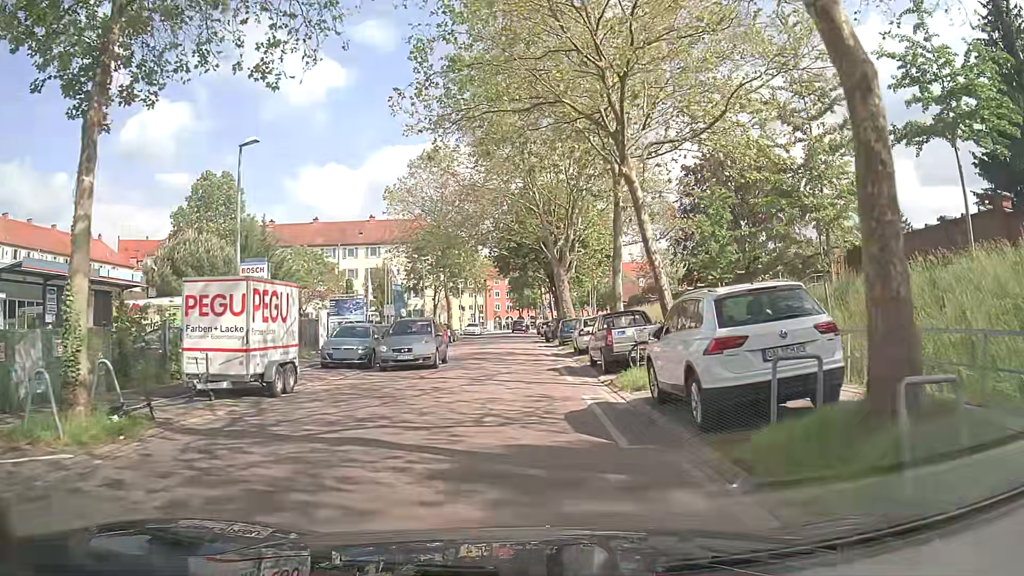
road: residential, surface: asphalt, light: Day
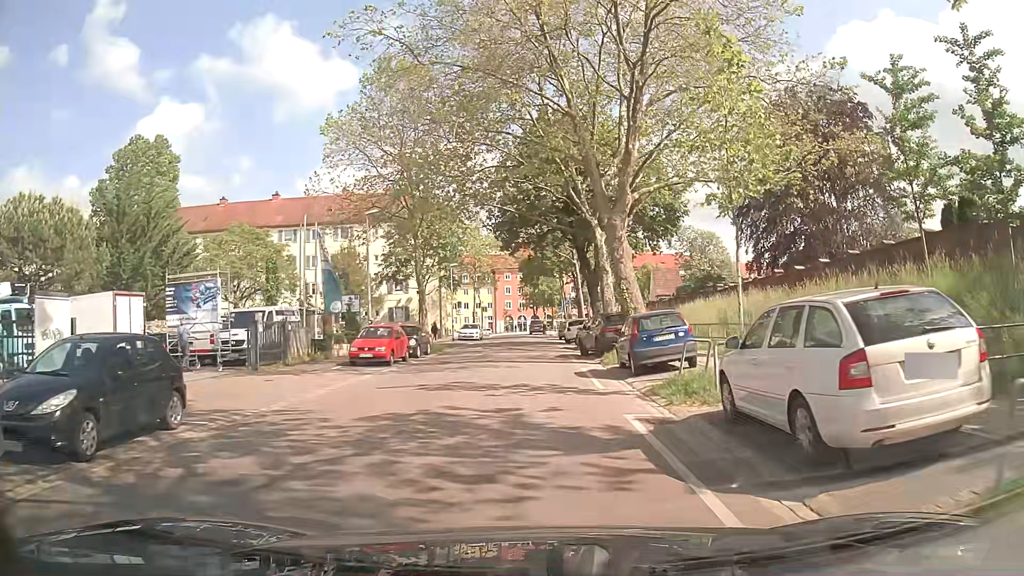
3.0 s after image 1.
(-0.3, +21.0) m; -1°
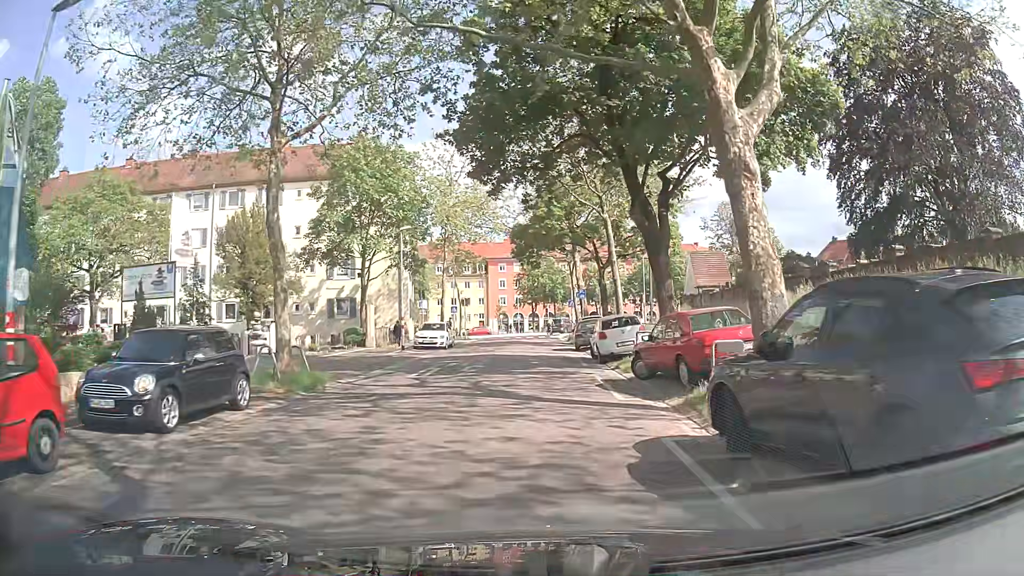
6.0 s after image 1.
(+0.1, +20.8) m; 0°
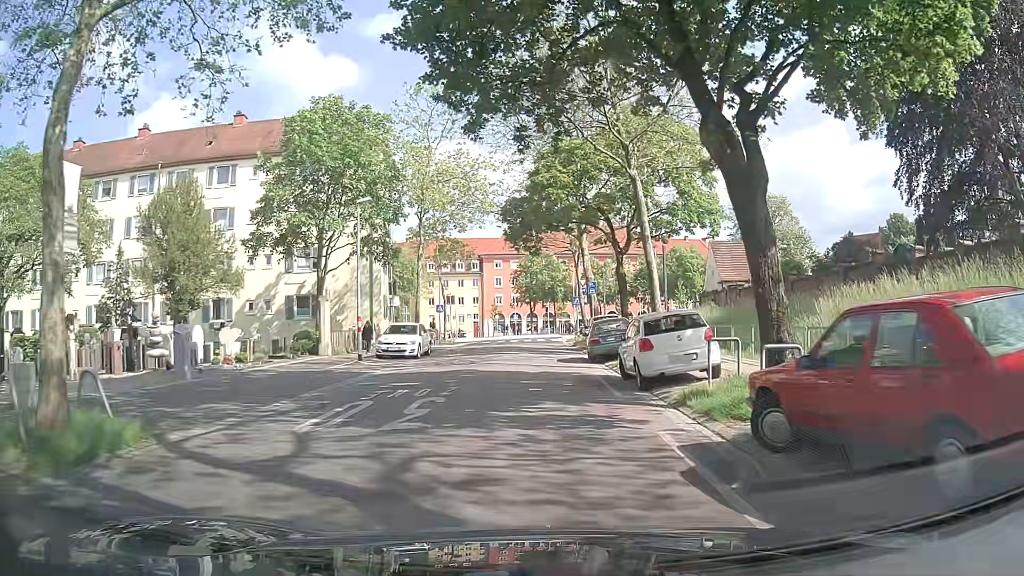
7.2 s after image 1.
(+0.1, +8.3) m; +1°
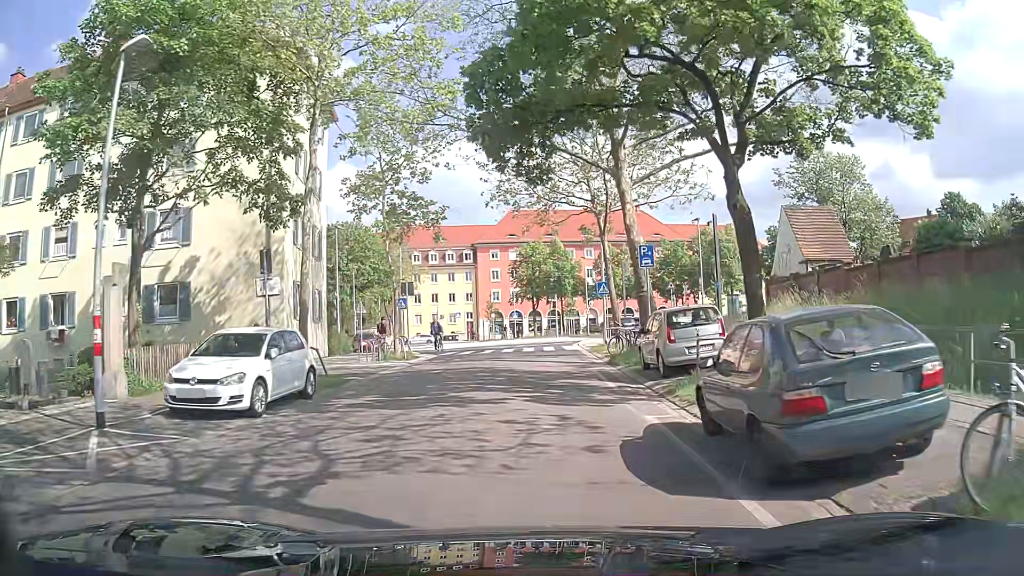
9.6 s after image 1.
(-0.1, +16.6) m; 0°
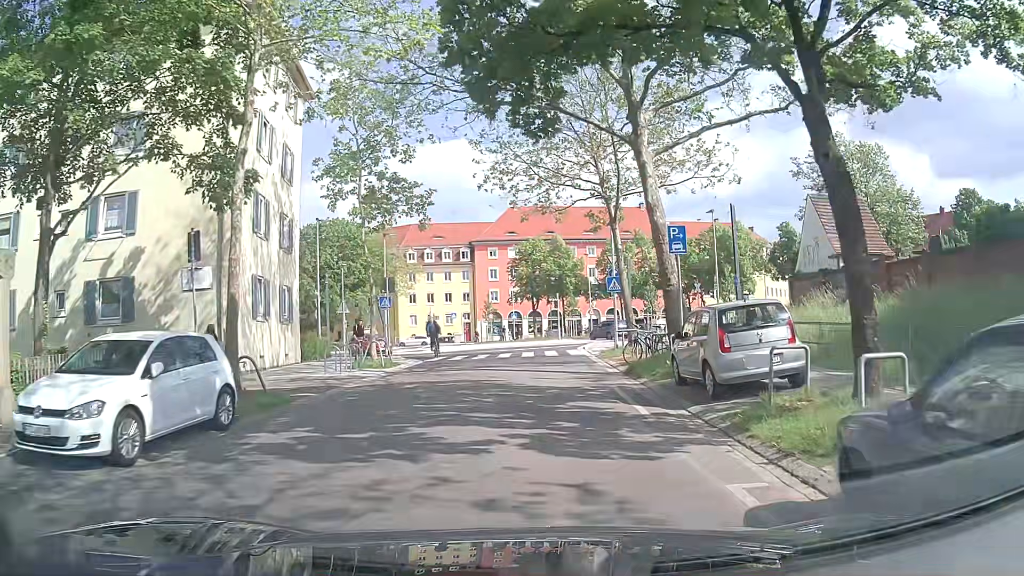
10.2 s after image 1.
(-0.1, +4.0) m; 0°
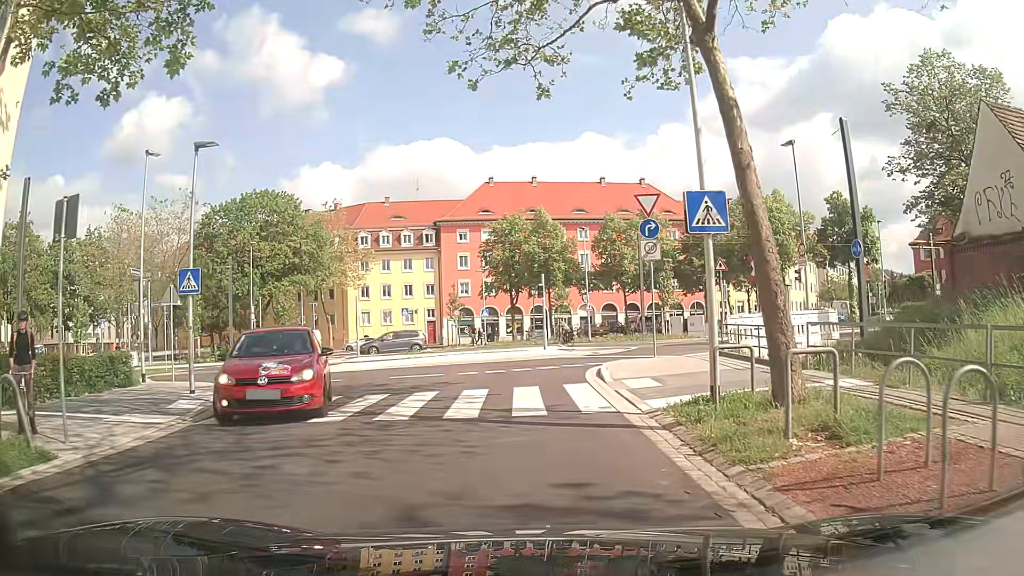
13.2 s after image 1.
(+0.5, +17.5) m; 0°
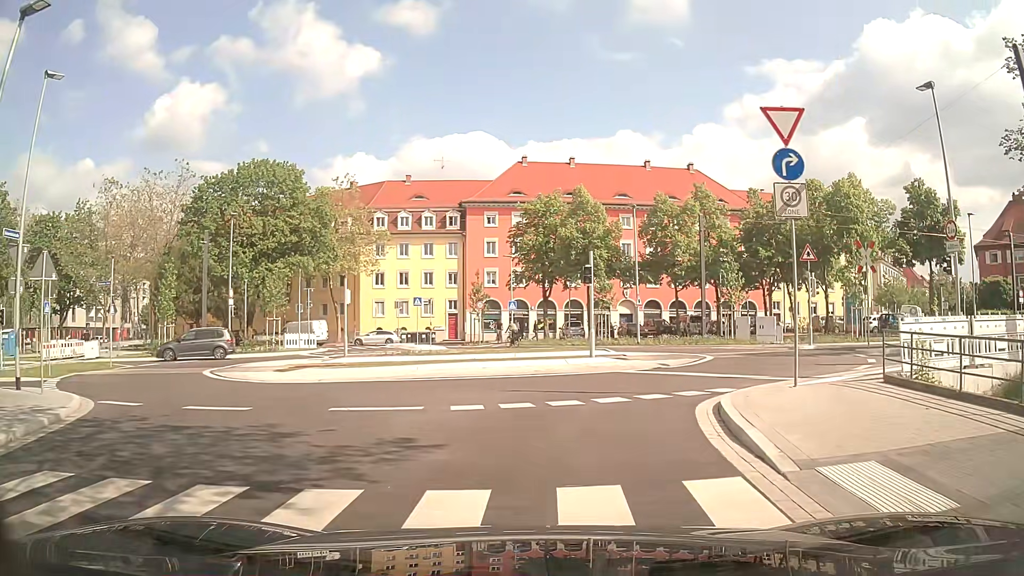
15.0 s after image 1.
(-0.2, +8.5) m; -1°
(0, +10) (+5, +18) (+14, +22) (+24, +25) (+34, +26) (+44, +28) (+54, +29) (+63, +30) (+73, +31) (+83, +32) m
